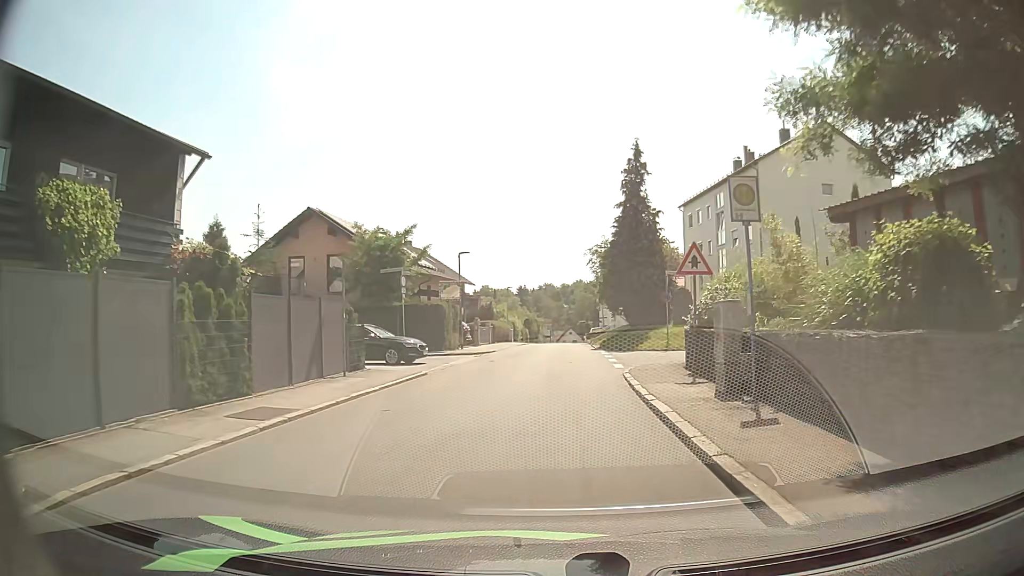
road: residential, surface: asphalt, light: Day
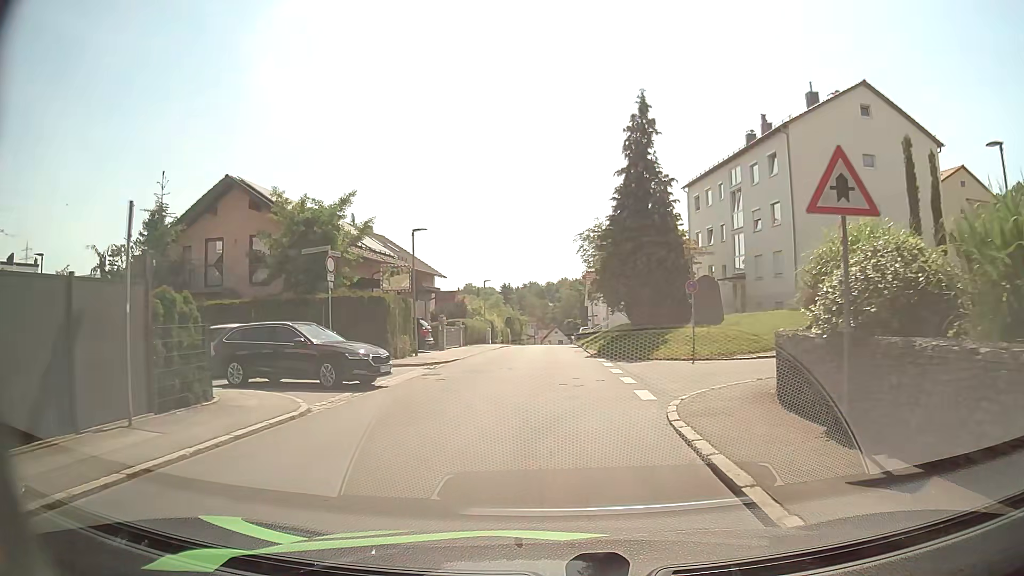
(0.0, +8.5) m; +2°
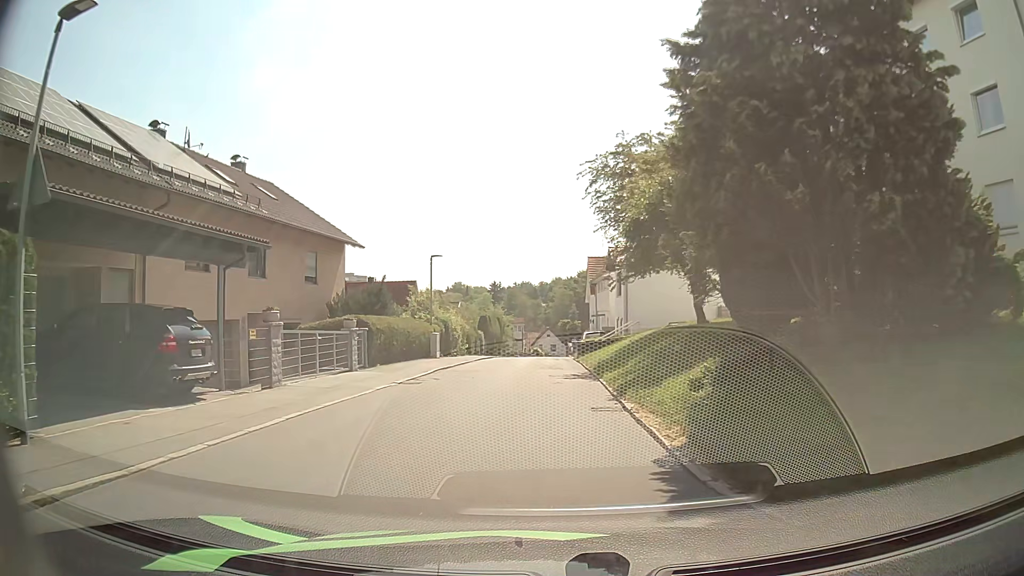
(+0.2, +20.9) m; 0°
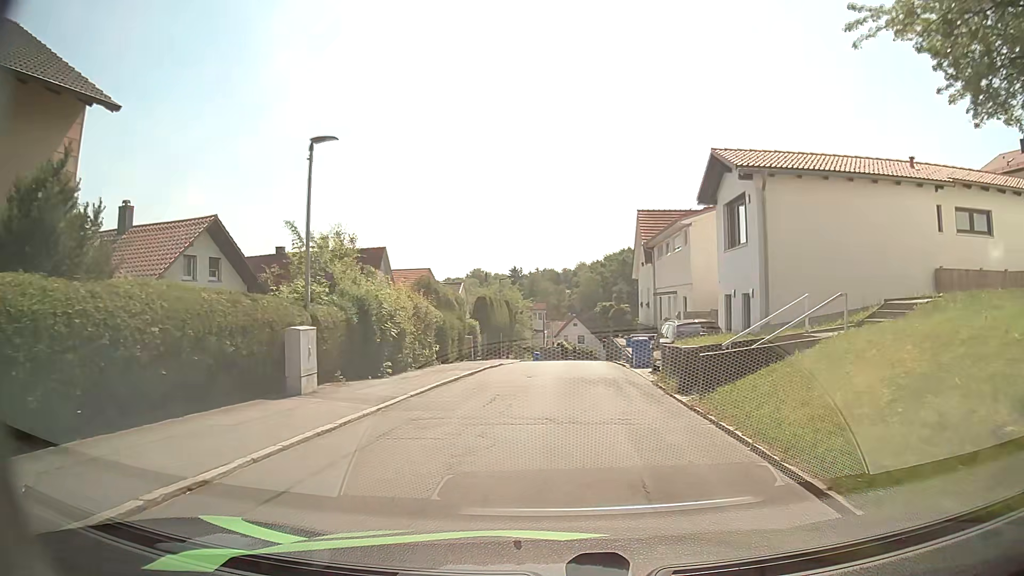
(-0.5, +20.8) m; -2°
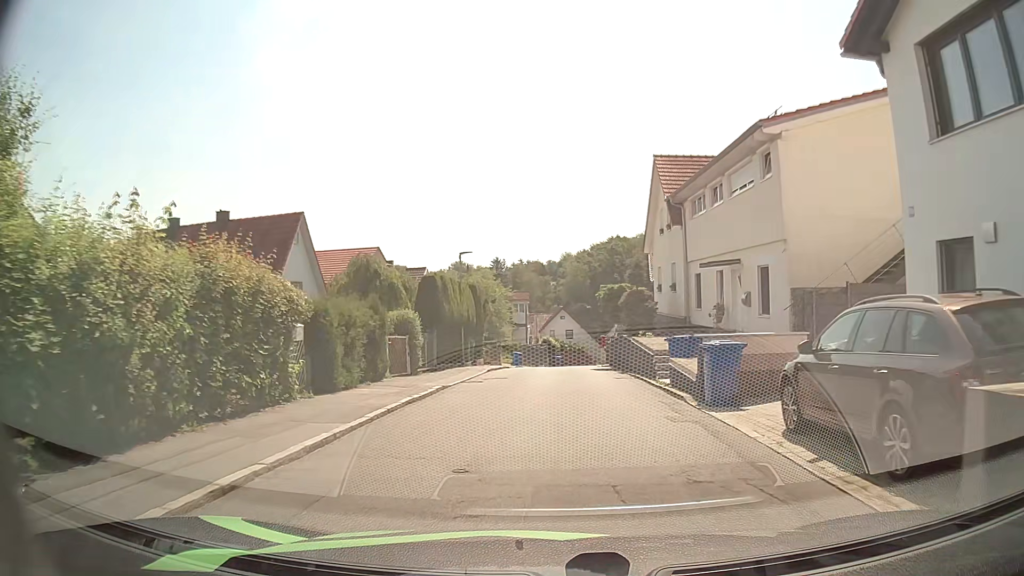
(+0.1, +12.9) m; +2°
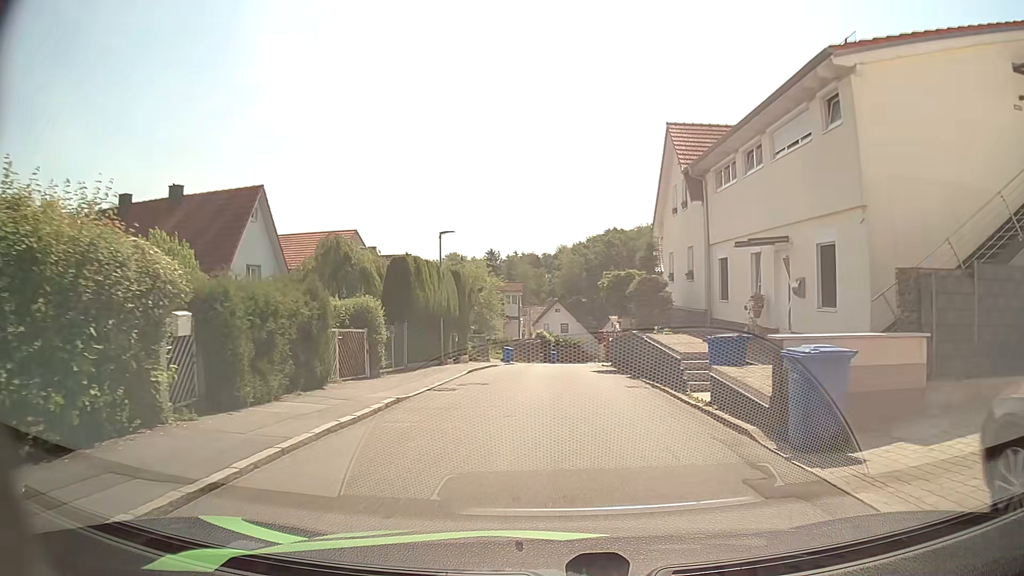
(0.0, +4.4) m; -1°
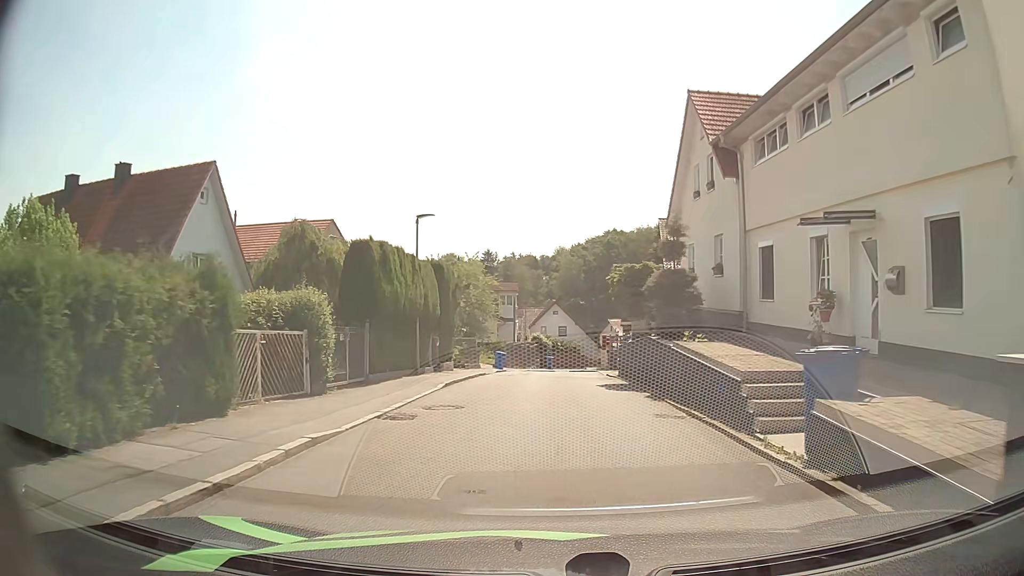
(0.0, +4.4) m; 0°
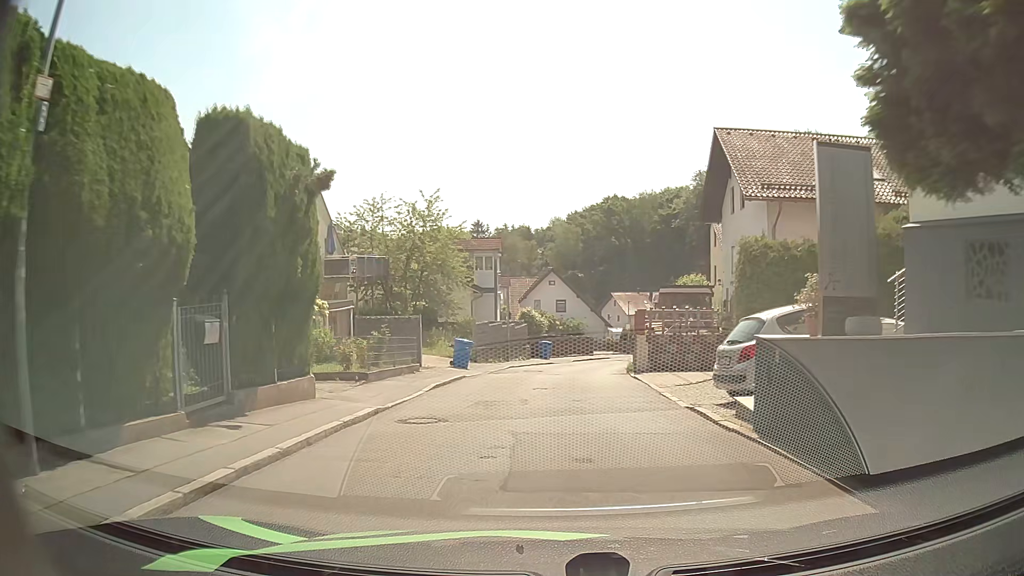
(+0.2, +17.3) m; +1°
(0, +10) (0, +20) (+1, +30) (+3, +40) (+6, +49) (+9, +59) (+13, +68) (+15, +78) (+15, +88) (+14, +98) m
